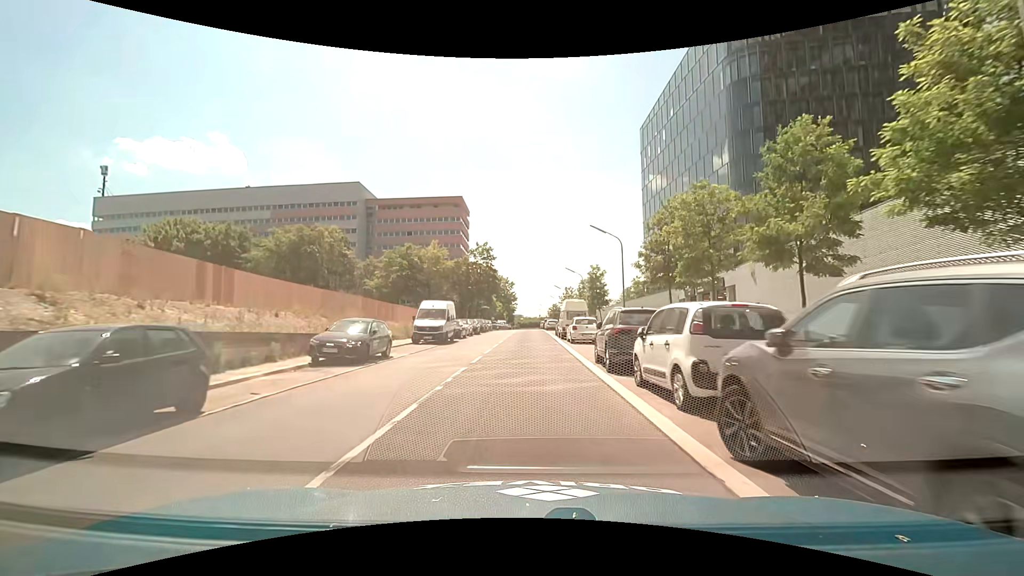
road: unclassified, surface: asphalt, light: Day
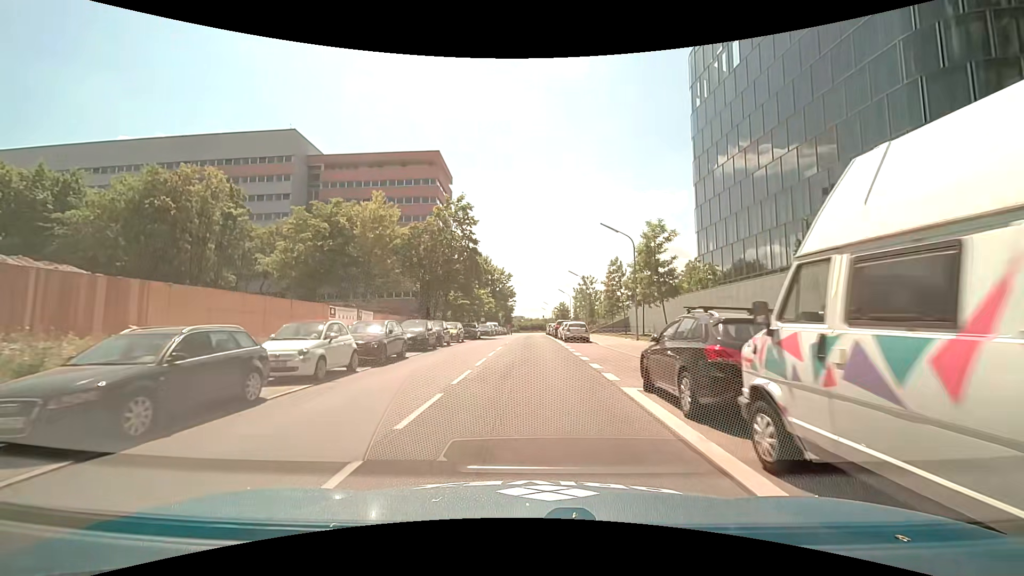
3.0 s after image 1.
(-0.2, +31.3) m; 0°
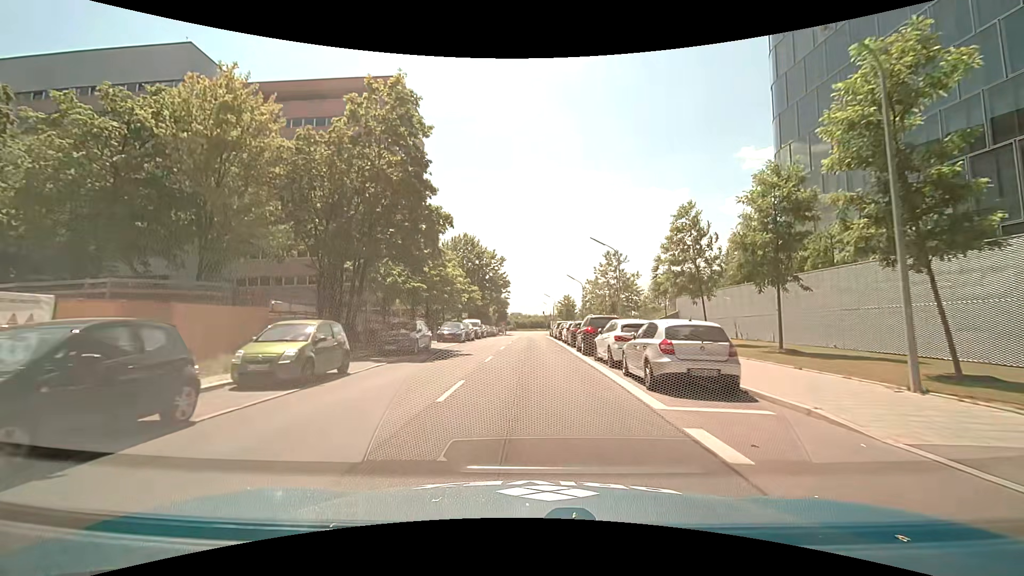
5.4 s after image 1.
(-0.1, +24.4) m; 0°
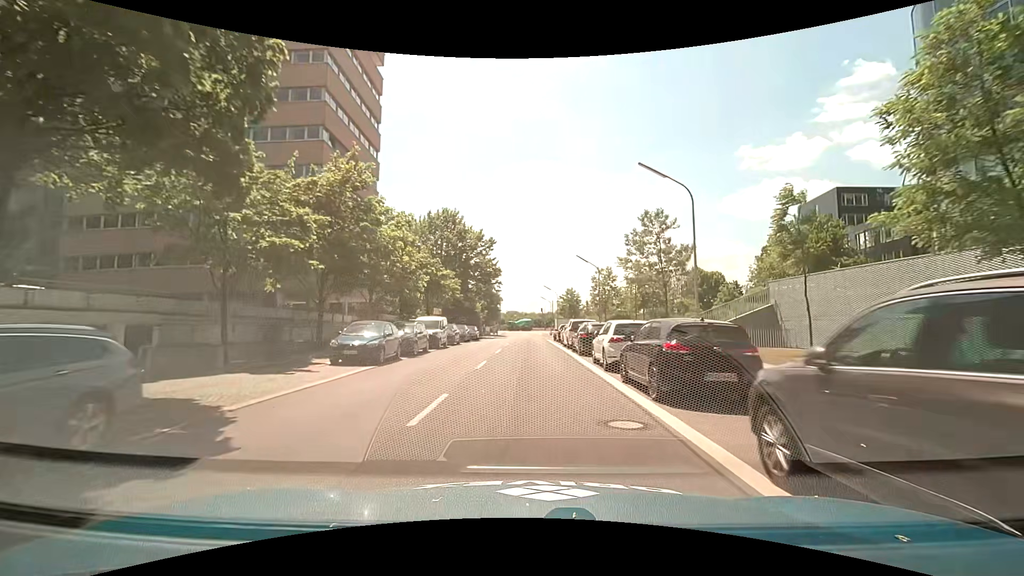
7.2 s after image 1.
(0.0, +19.0) m; 0°
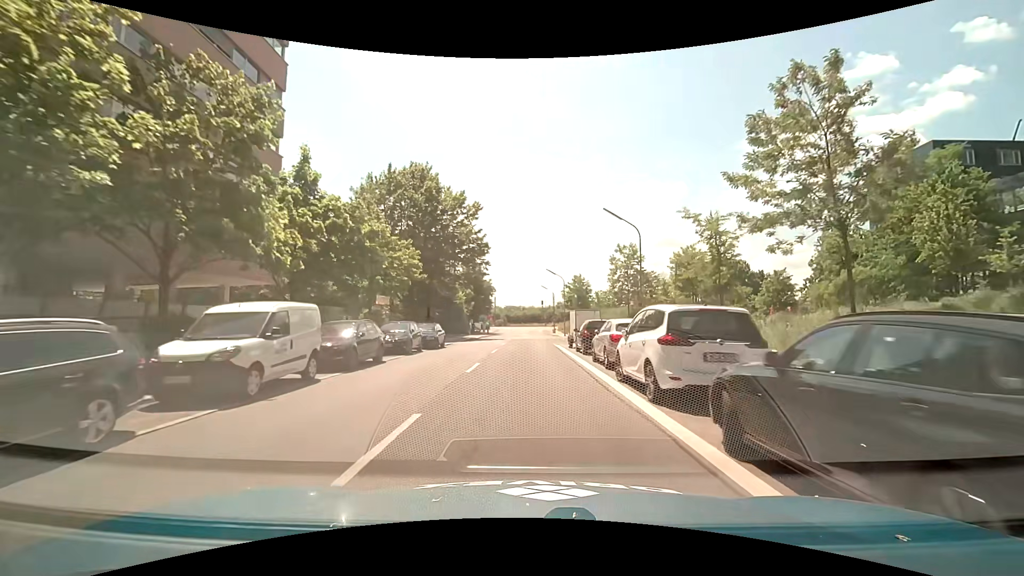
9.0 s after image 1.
(-0.4, +19.2) m; 0°
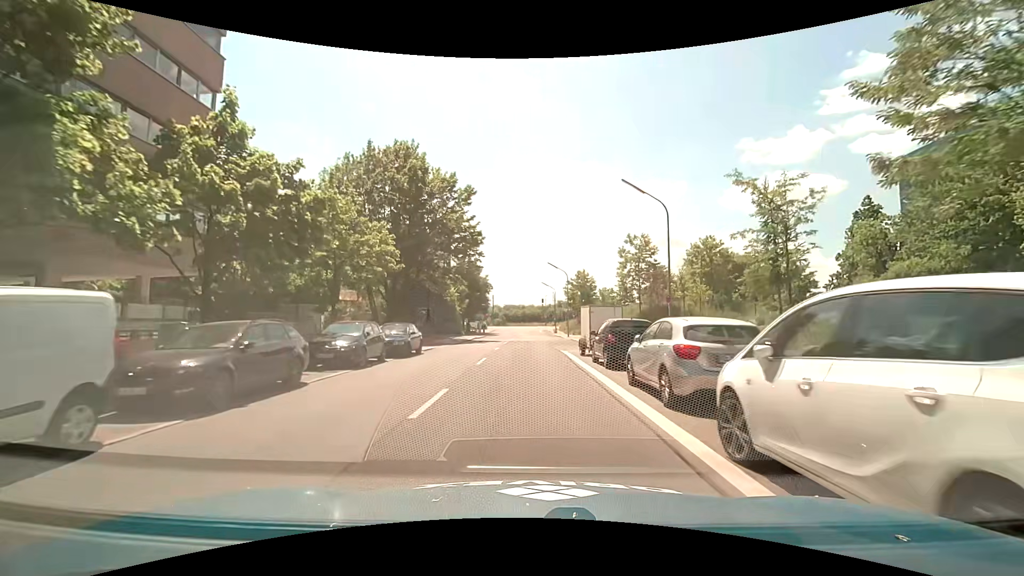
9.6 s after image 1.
(0.0, +6.3) m; 0°
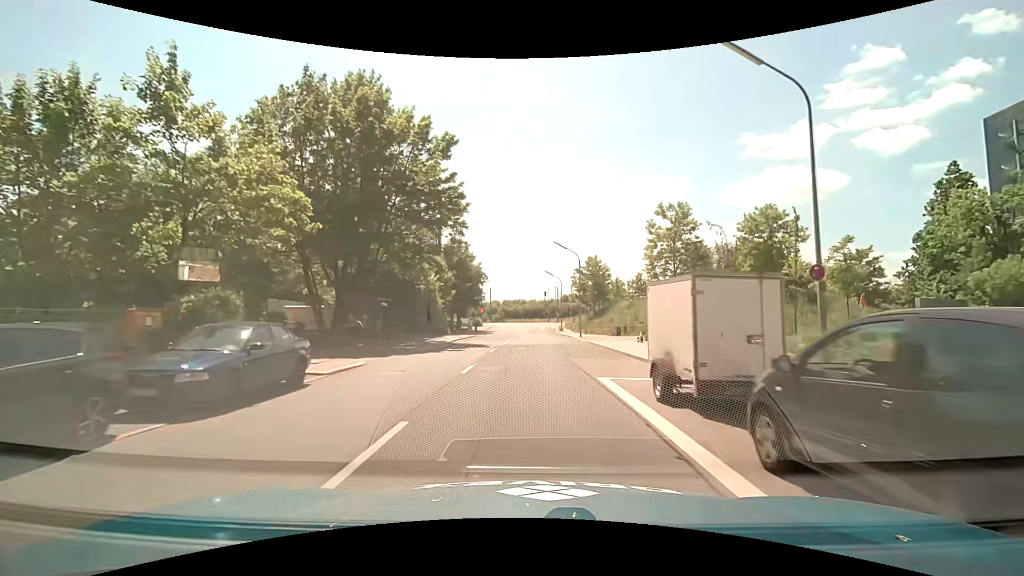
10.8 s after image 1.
(+0.2, +12.3) m; +1°
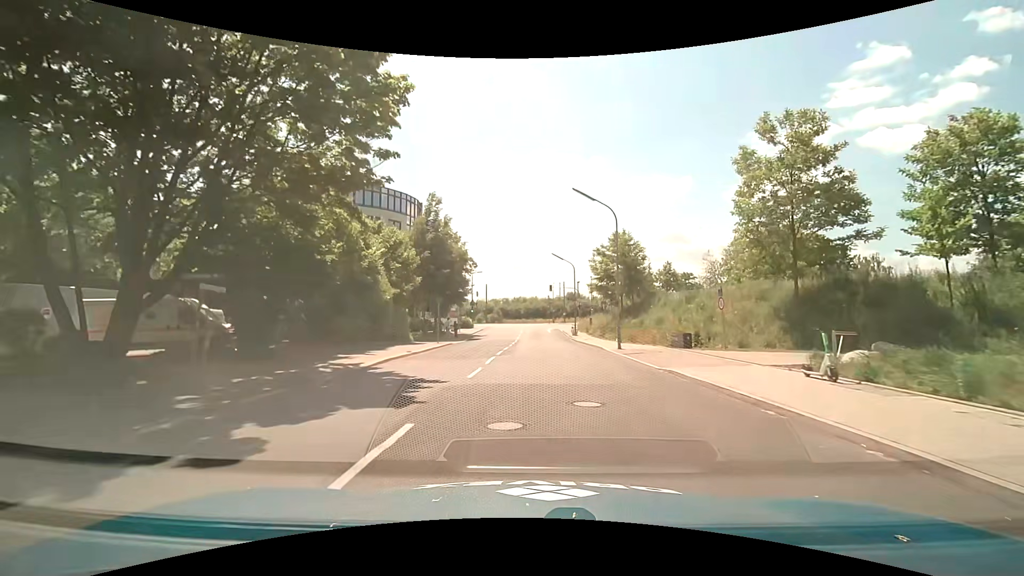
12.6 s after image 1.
(-0.1, +17.8) m; 0°
(0, +10) (0, +20) (0, +30) (0, +40) (+1, +50) (+1, +60) (+1, +70) (+2, +80) (+1, +90) (-3, +99) m
